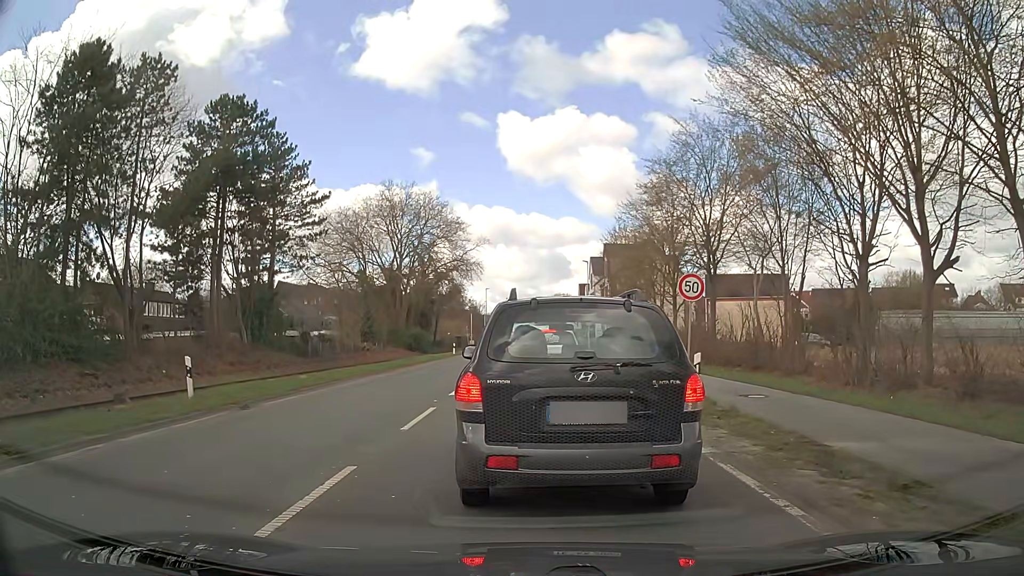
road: secondary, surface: asphalt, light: Day
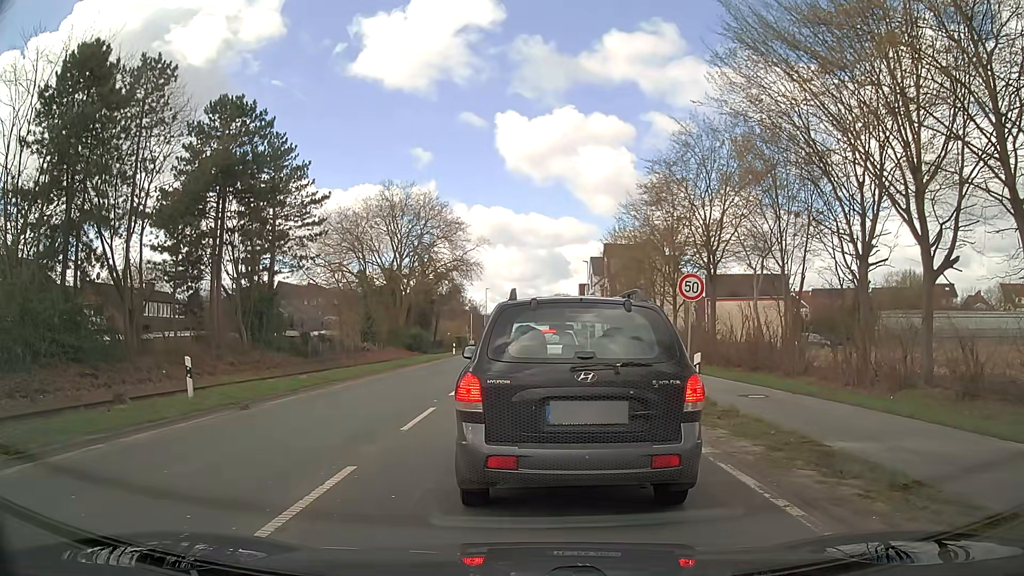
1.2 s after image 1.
(0.0, 0.0) m; 0°
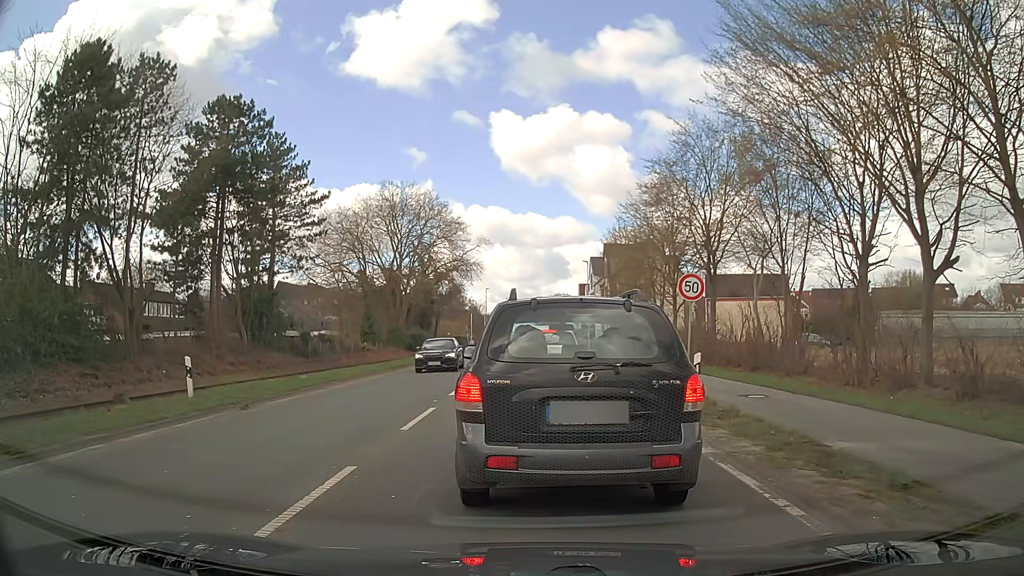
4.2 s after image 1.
(0.0, 0.0) m; 0°
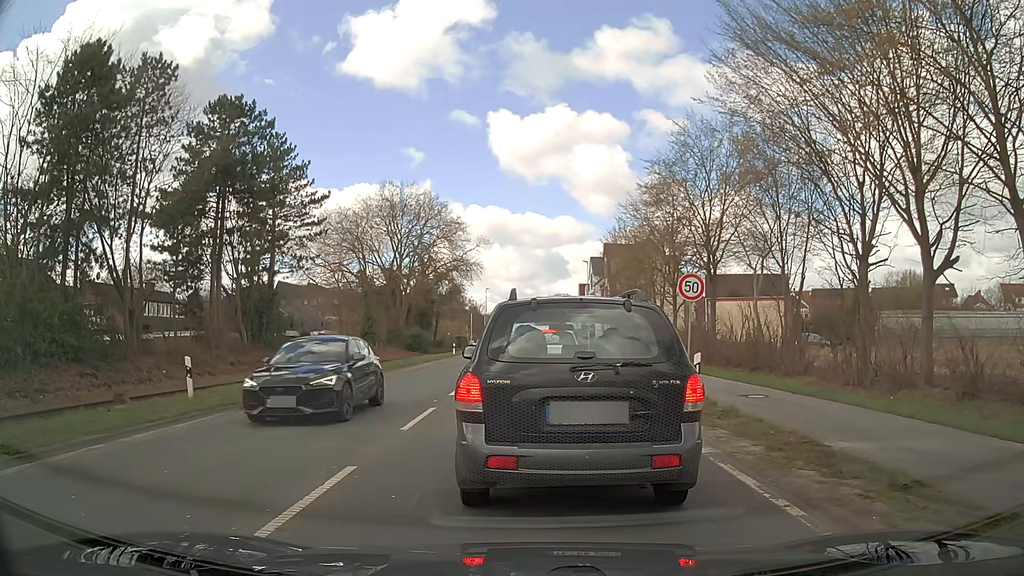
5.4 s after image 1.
(0.0, 0.0) m; 0°
(-1, +10) (-2, +20) (-3, +30) (-4, +40) (-5, +50) (-6, +60) (-7, +70) (-7, +80) (-8, +90) (-8, +100) m
